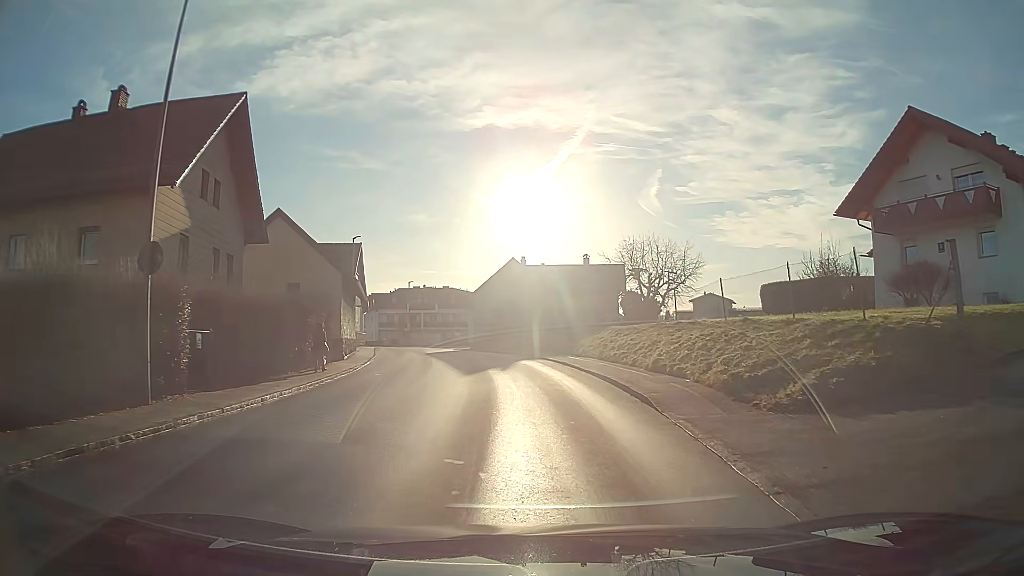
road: tertiary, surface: asphalt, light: Day
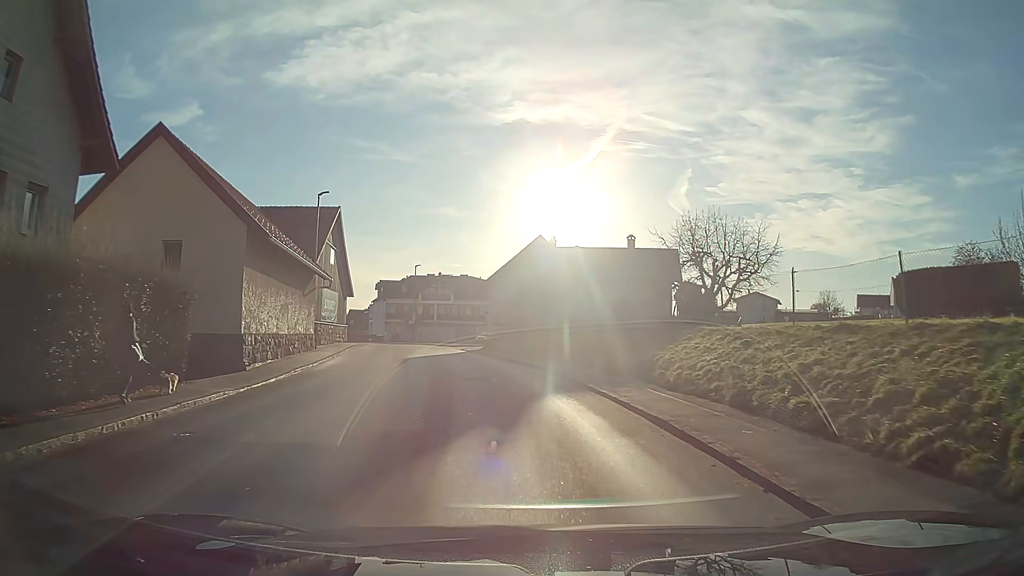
(-0.3, +14.0) m; -3°
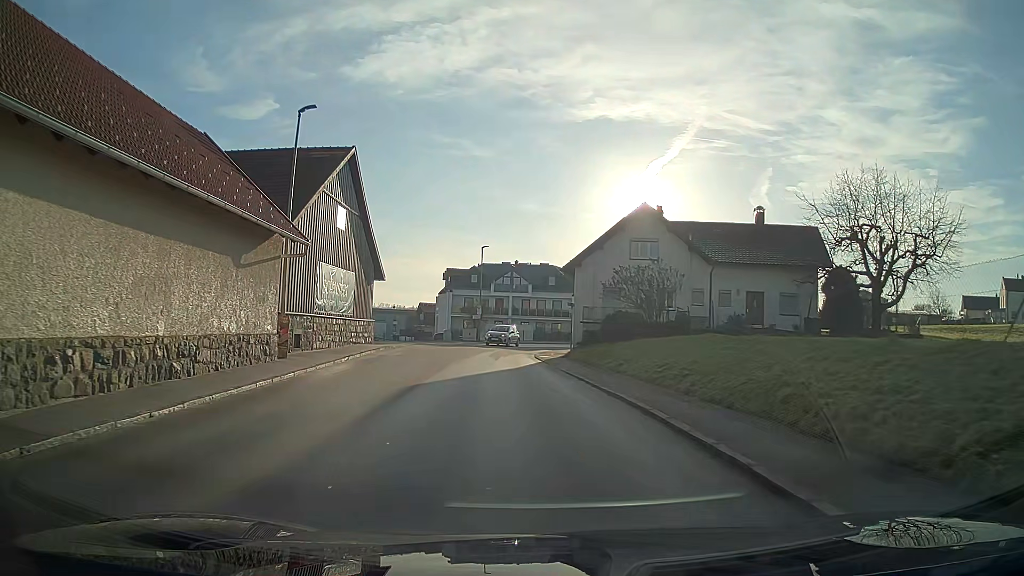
(-0.7, +14.2) m; -6°
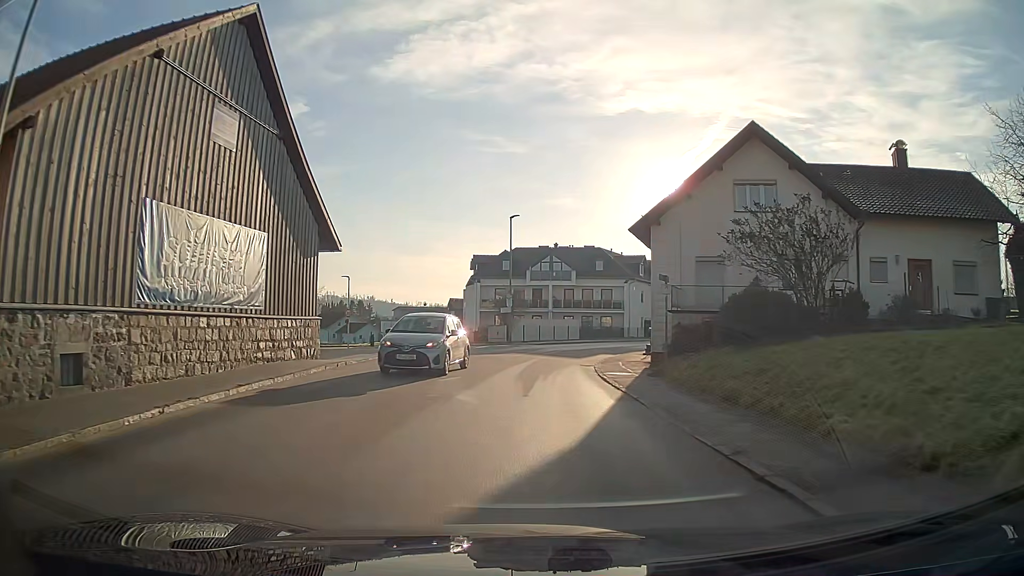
(-0.5, +14.5) m; -3°
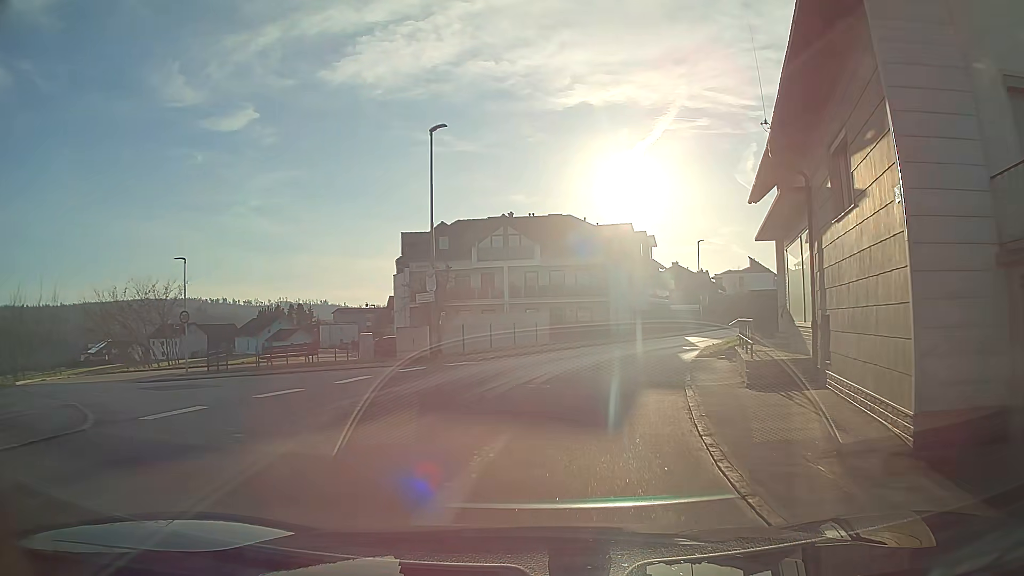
(+0.5, +19.6) m; +6°
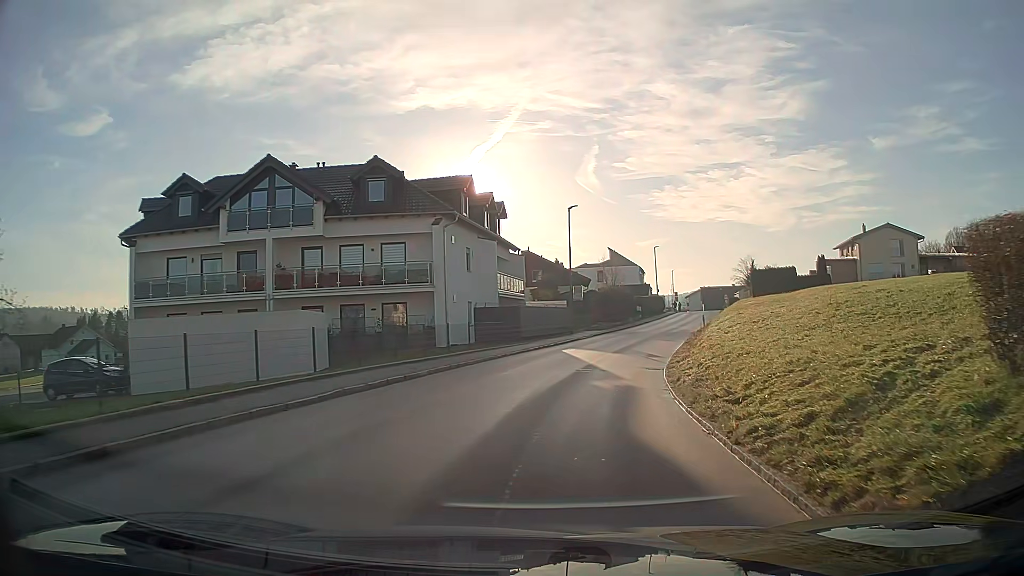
(+2.3, +19.5) m; +14°
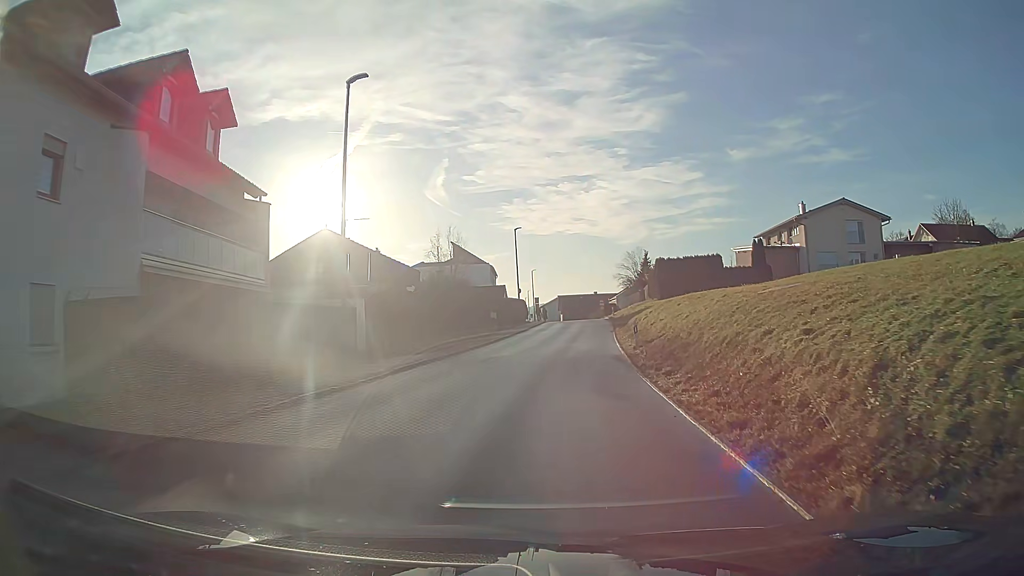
(+2.7, +24.4) m; +12°
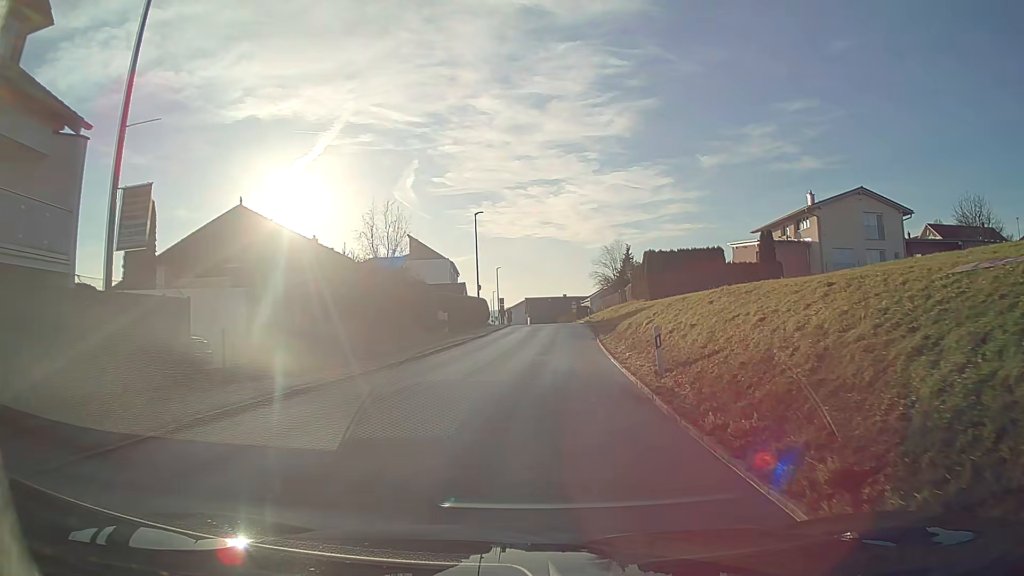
(+0.2, +9.5) m; +2°
(0, +10) (+1, +20) (+1, +30) (+1, +40) (+2, +50) (+2, +60) (+2, +70) (+1, +80) (+1, +90) (0, +100) m
